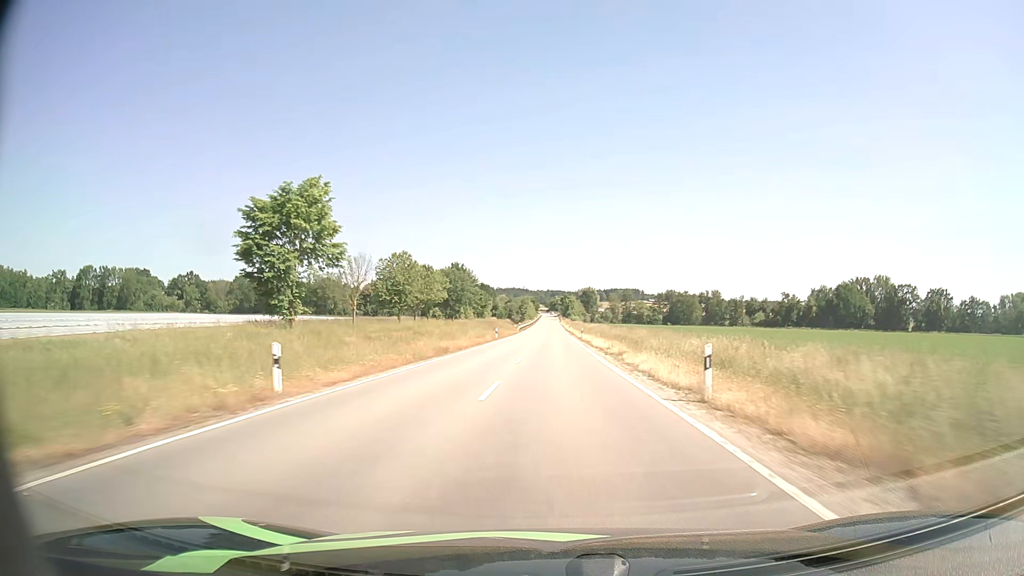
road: tertiary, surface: asphalt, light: Day
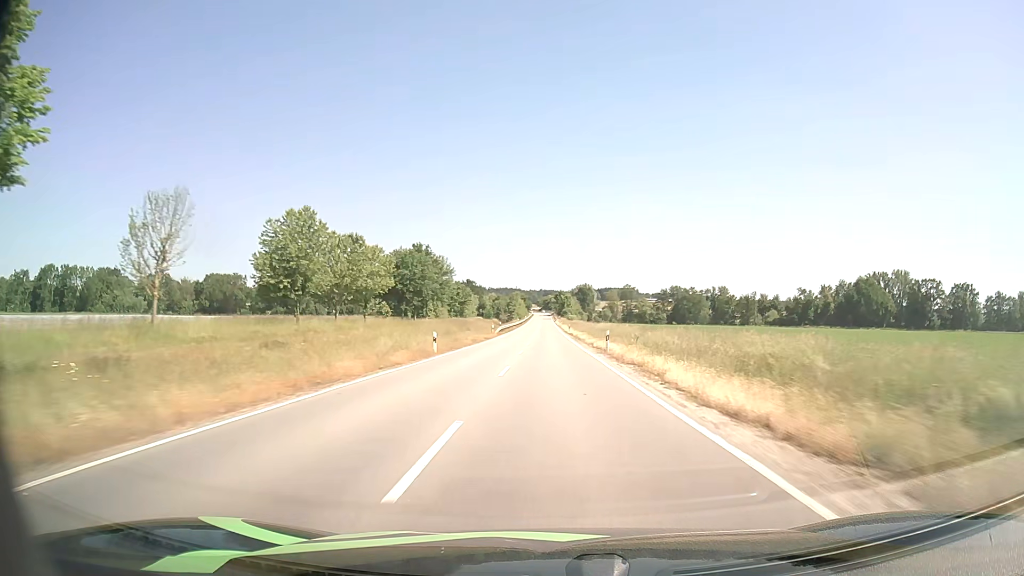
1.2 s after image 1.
(+0.2, +31.2) m; 0°
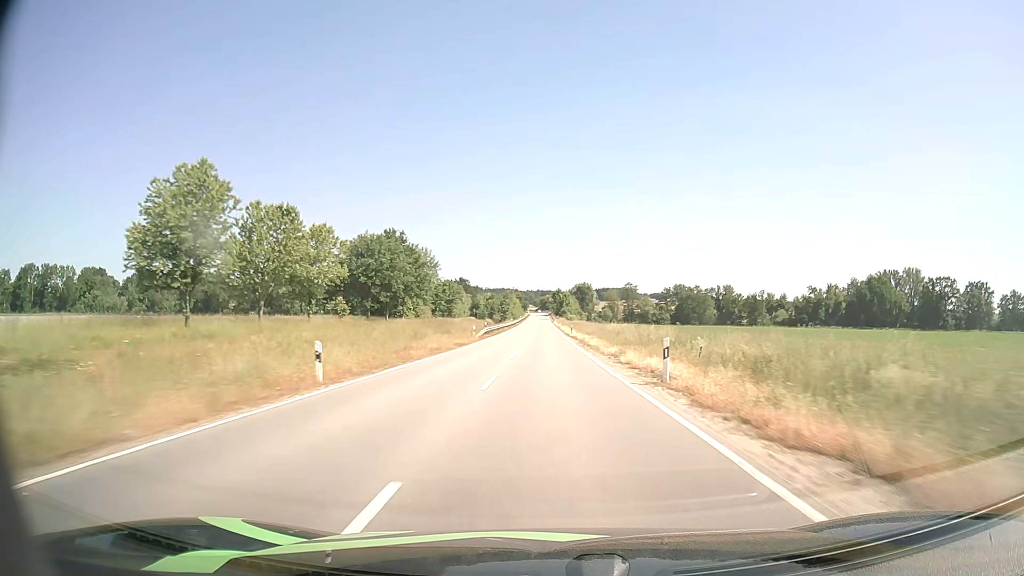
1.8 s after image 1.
(+0.1, +15.6) m; 0°
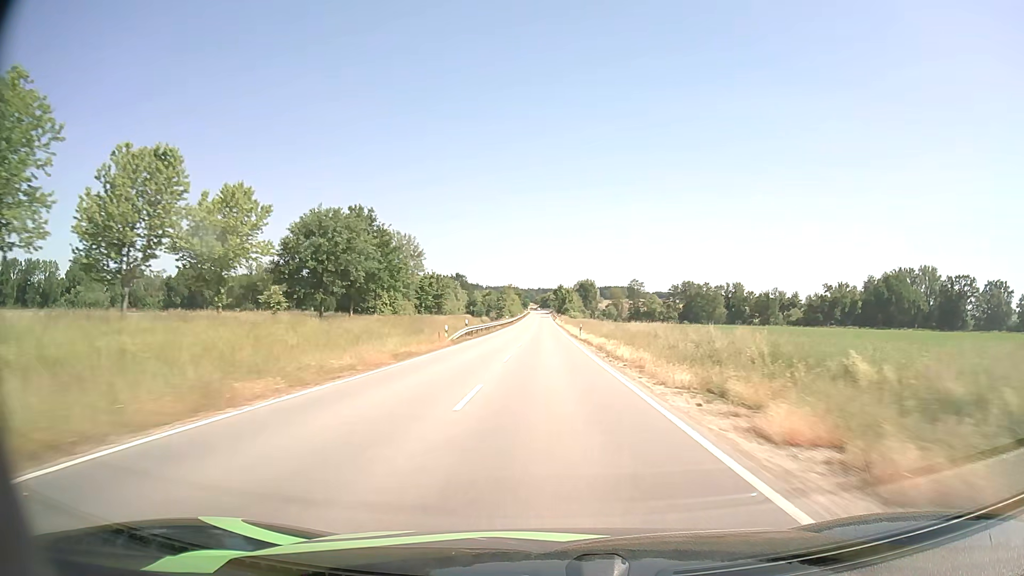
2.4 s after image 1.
(0.0, +15.6) m; 0°
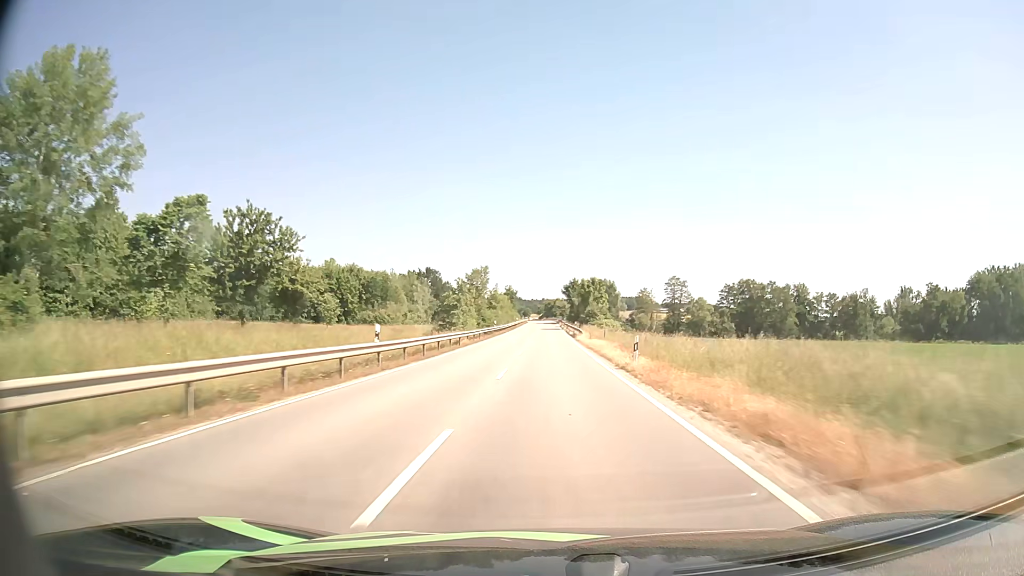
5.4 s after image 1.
(-0.5, +78.7) m; 0°
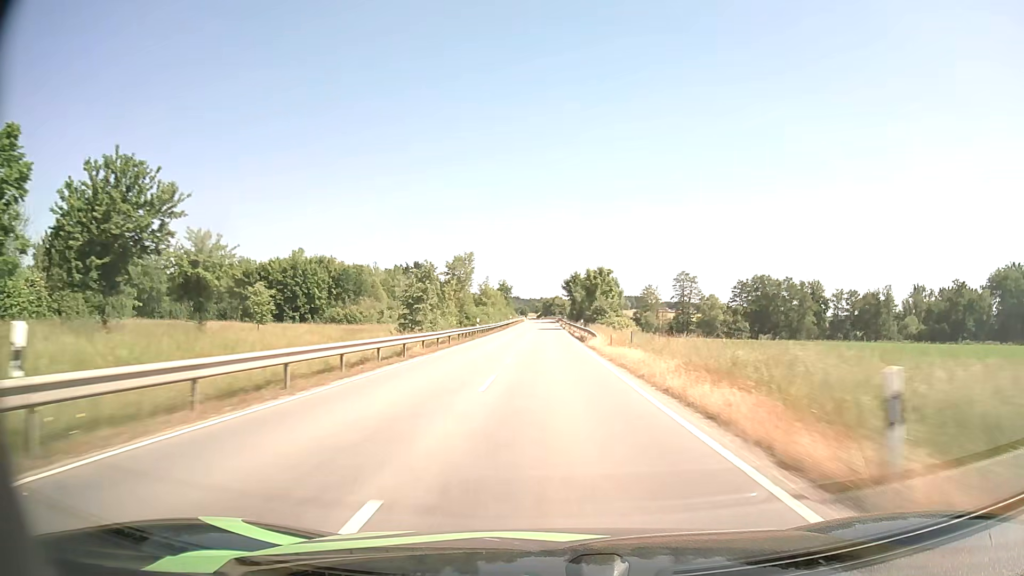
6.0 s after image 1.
(0.0, +15.8) m; 0°
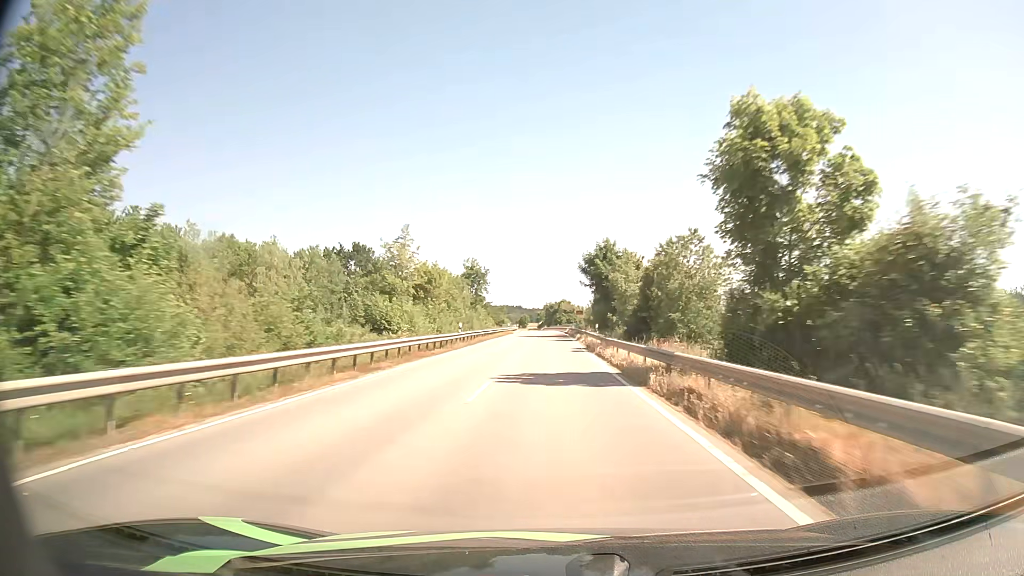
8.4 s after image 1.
(0.0, +62.1) m; 0°
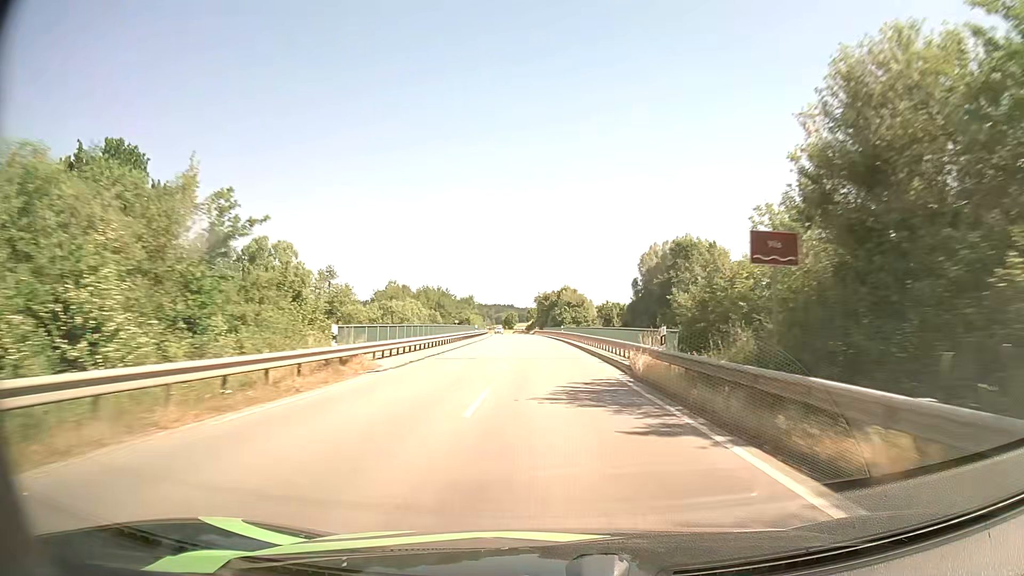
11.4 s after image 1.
(+0.1, +74.3) m; +1°
(0, +10) (0, +20) (0, +30) (-1, +40) (-1, +50) (-1, +60) (-2, +70) (-2, +80) (-3, +90) (-3, +100) m
